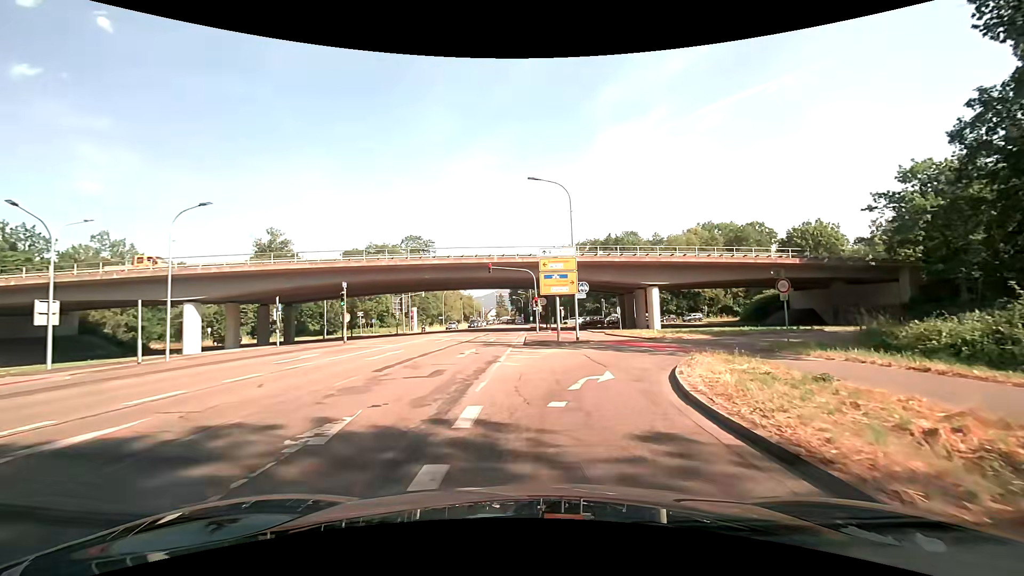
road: secondary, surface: asphalt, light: Day
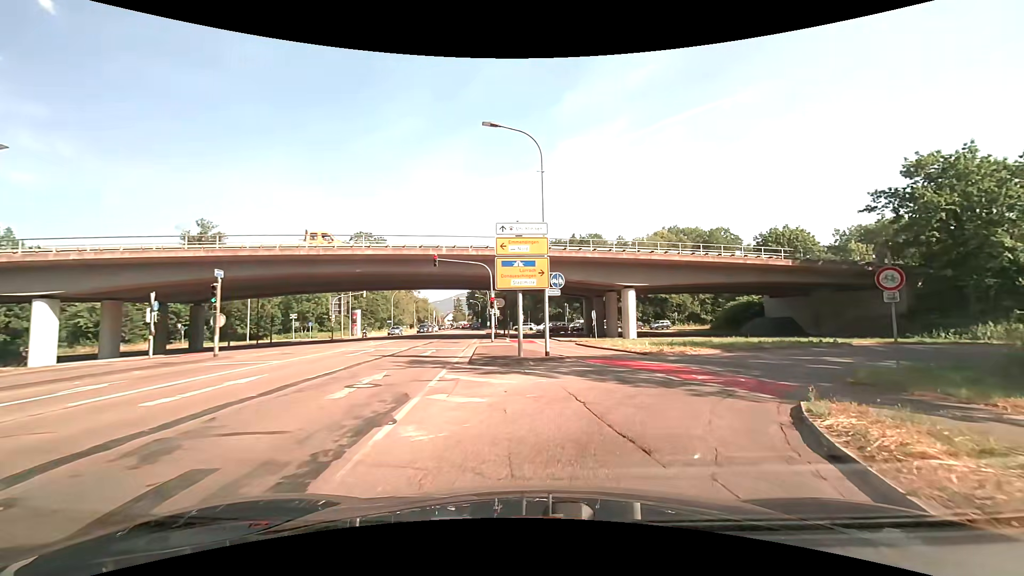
(+0.1, +8.3) m; +4°
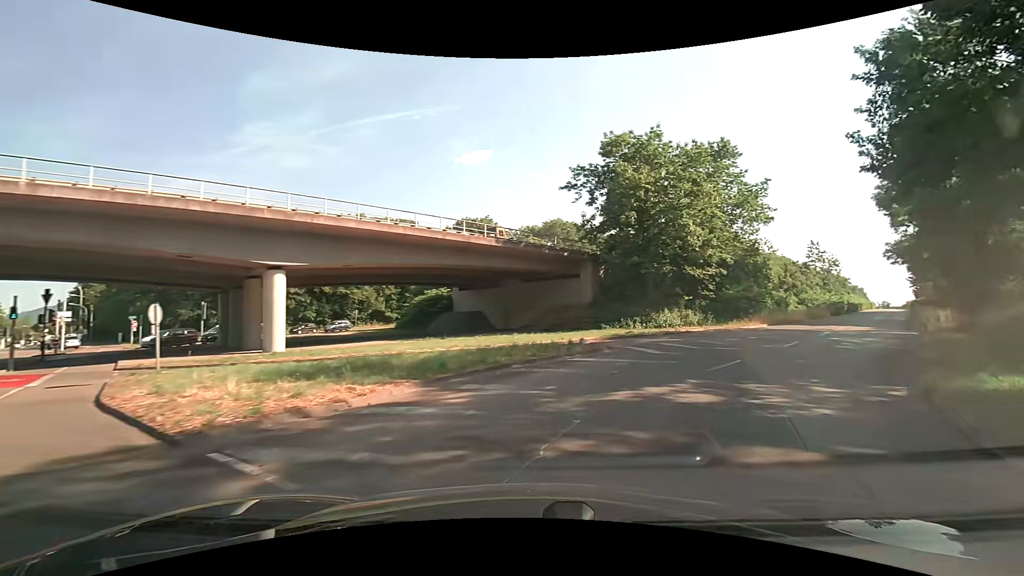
(+4.1, +14.9) m; +34°
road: secondary_link
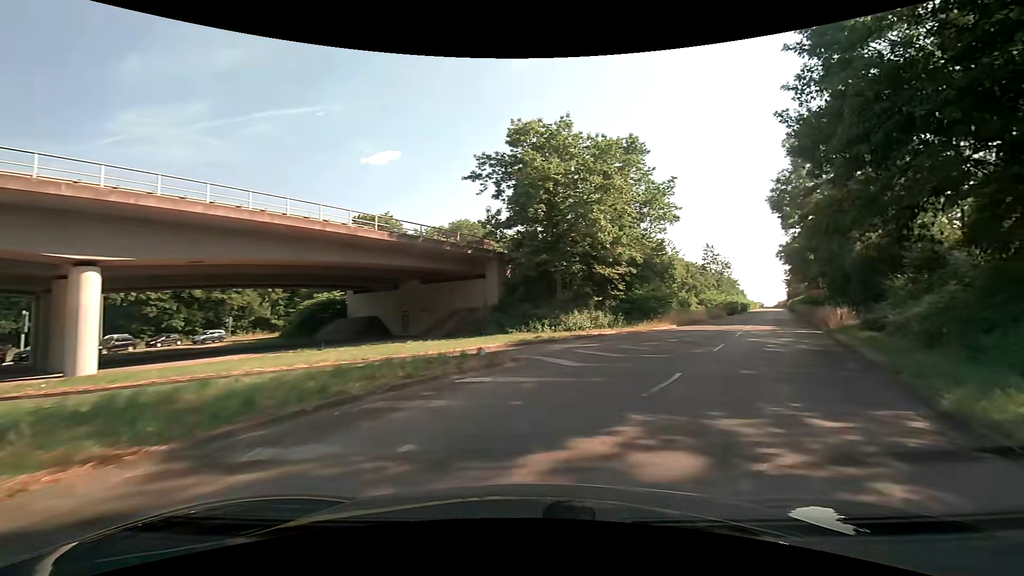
(+0.4, +4.0) m; +11°
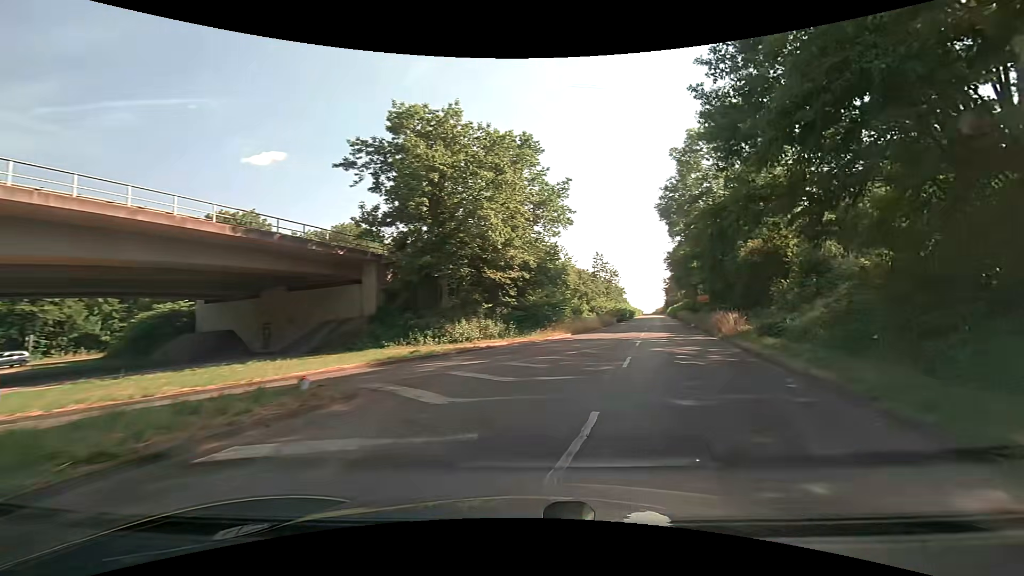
(+0.4, +4.2) m; +13°
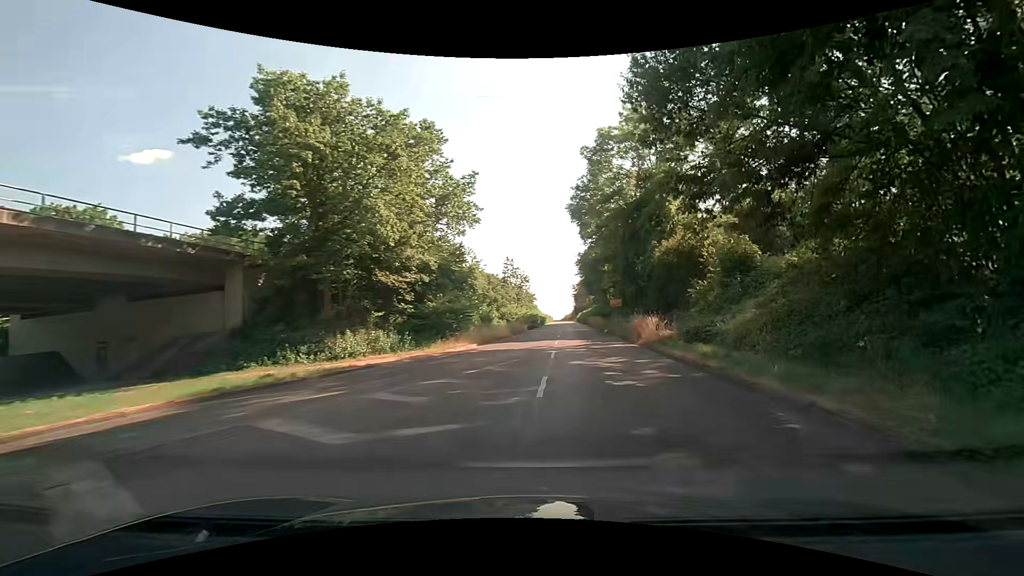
(+0.4, +4.3) m; +9°
